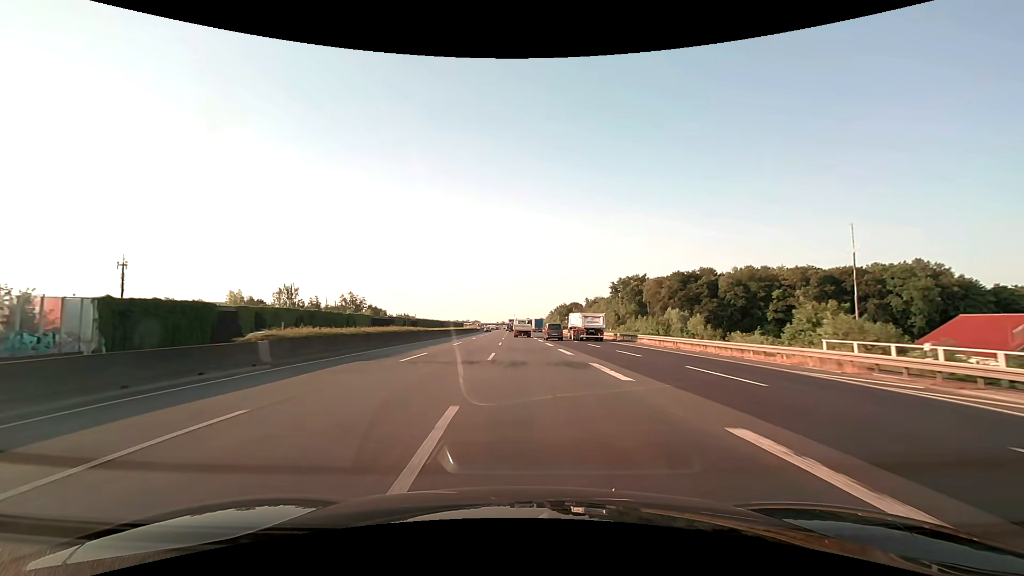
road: motorway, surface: asphalt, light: Day
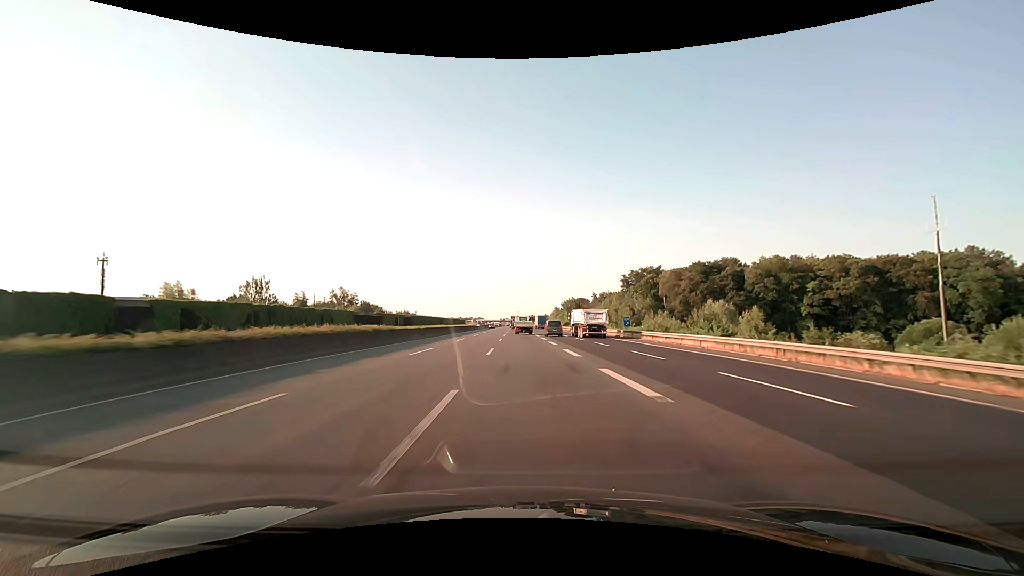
(-0.1, +15.9) m; 0°
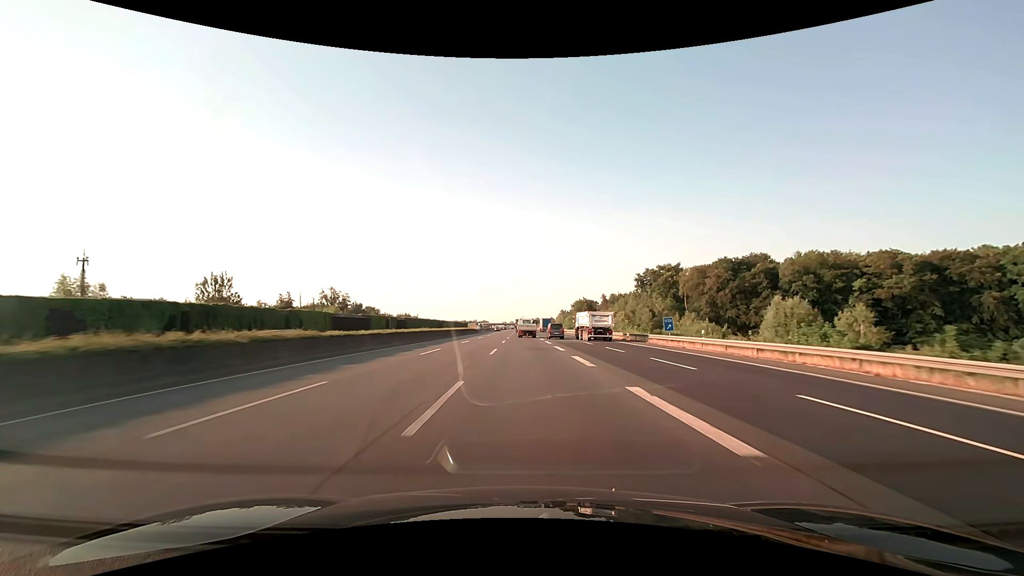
(-0.1, +15.8) m; -1°
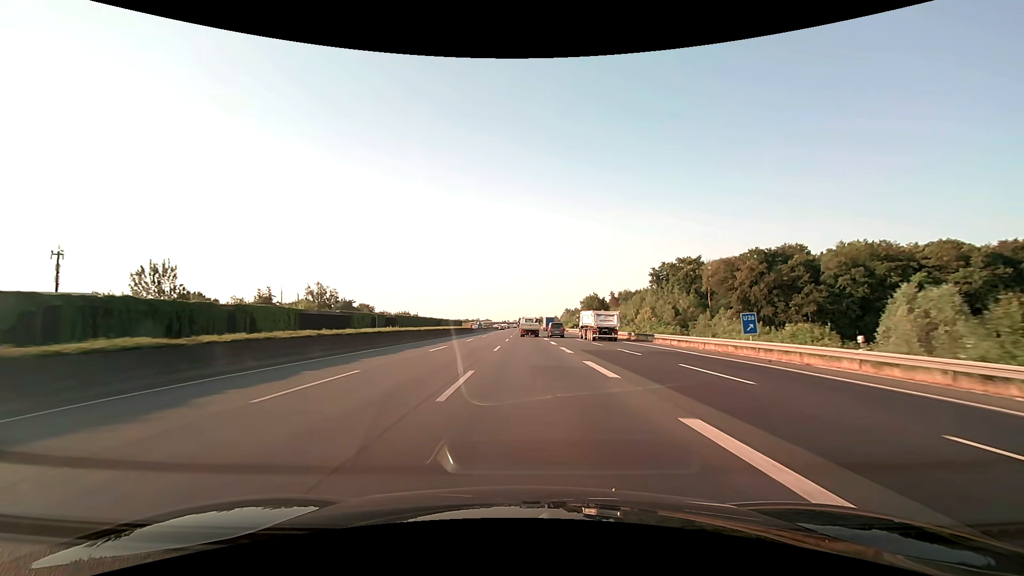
(-0.1, +15.8) m; -1°
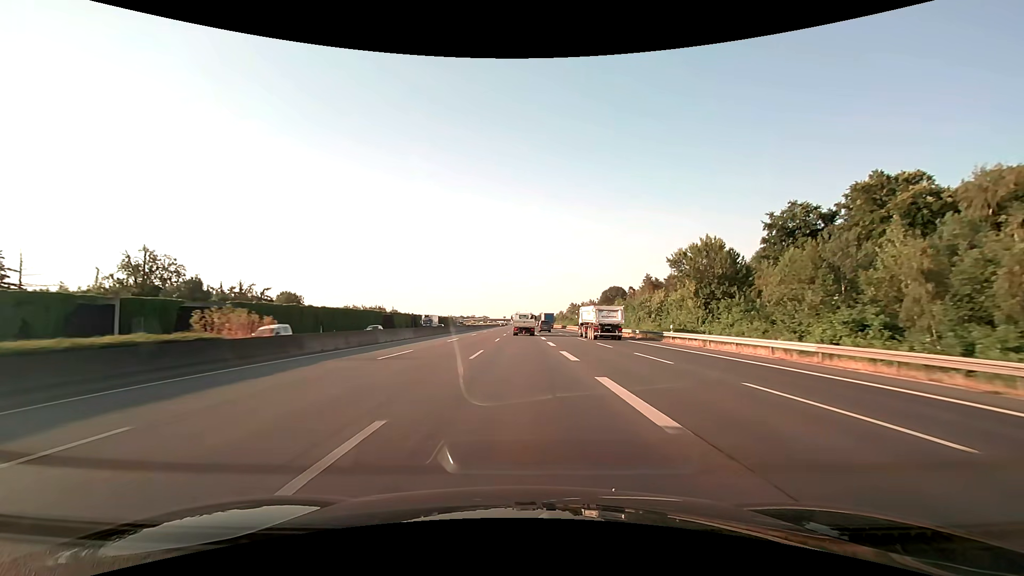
(+0.4, +78.8) m; 0°
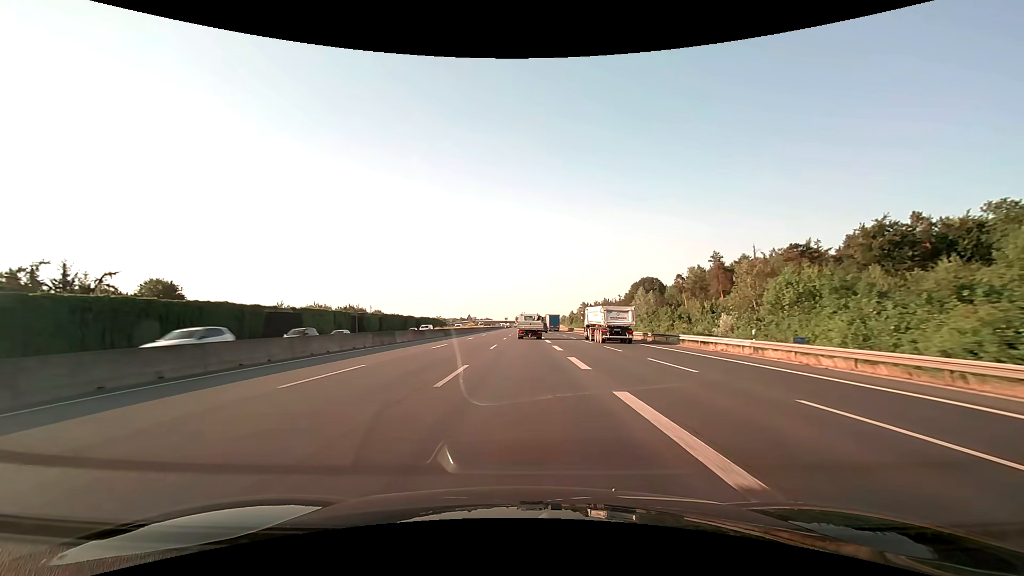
(-0.2, +62.0) m; 0°
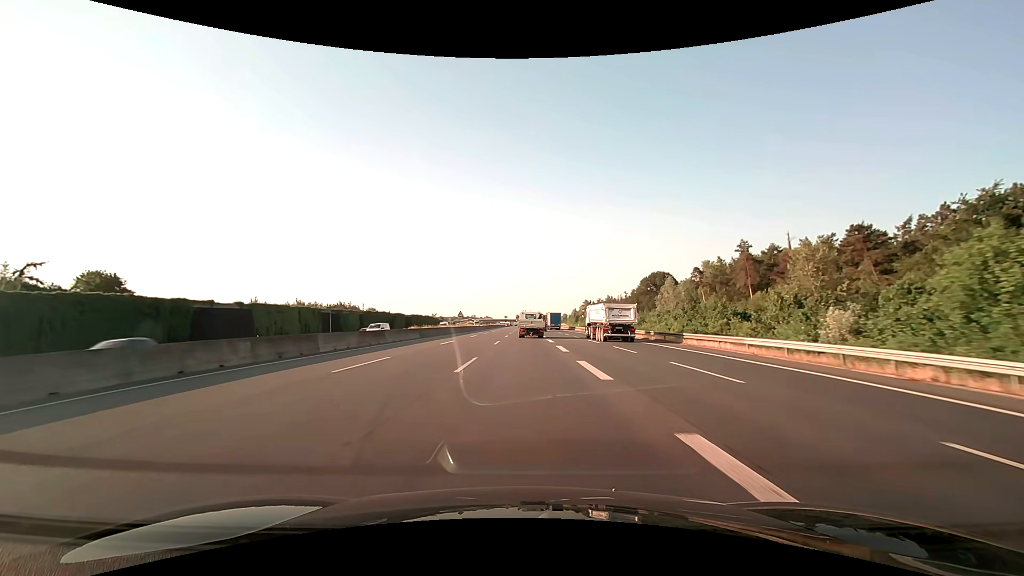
(0.0, +15.3) m; 0°
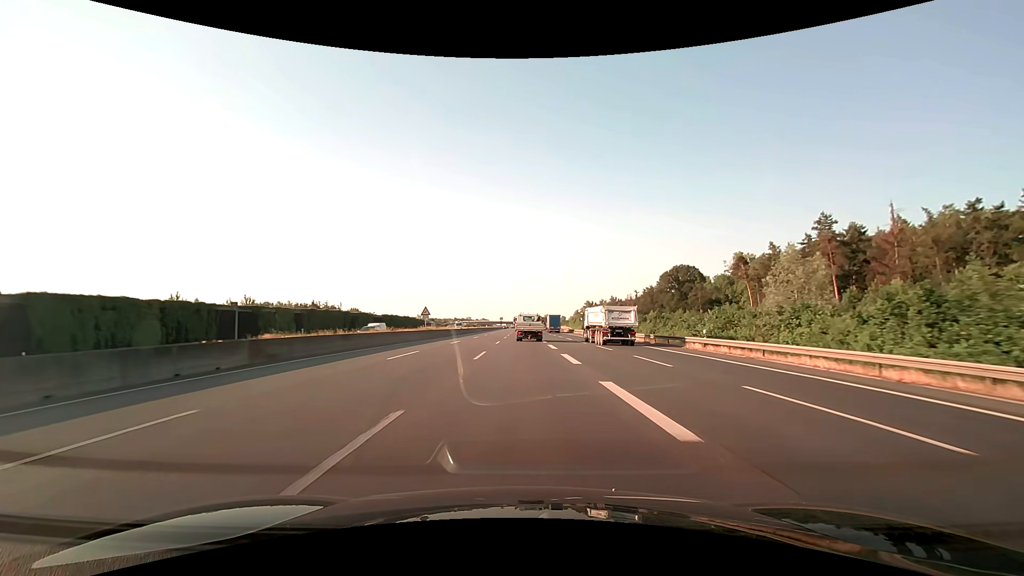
(0.0, +30.2) m; 0°
(0, +10) (0, +20) (0, +30) (0, +40) (0, +50) (0, +60) (0, +70) (0, +80) (0, +90) (0, +100) m
